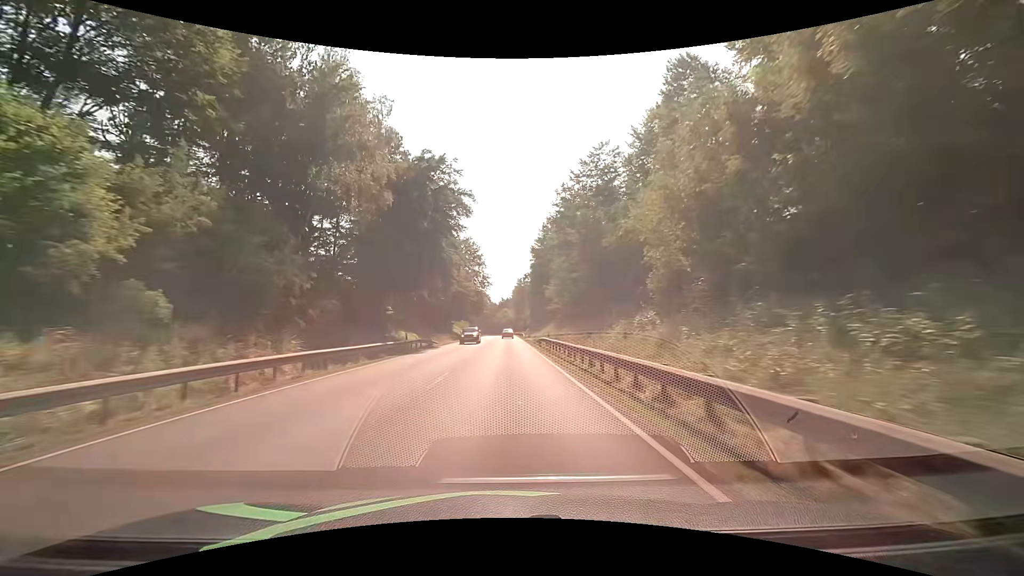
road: primary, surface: asphalt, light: Day
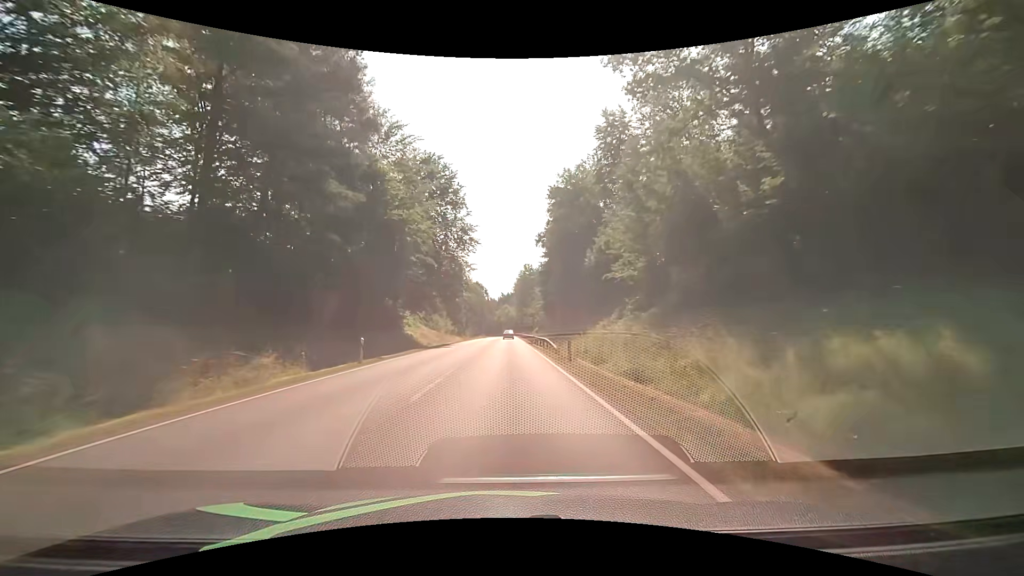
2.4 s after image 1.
(+0.1, +49.9) m; 0°
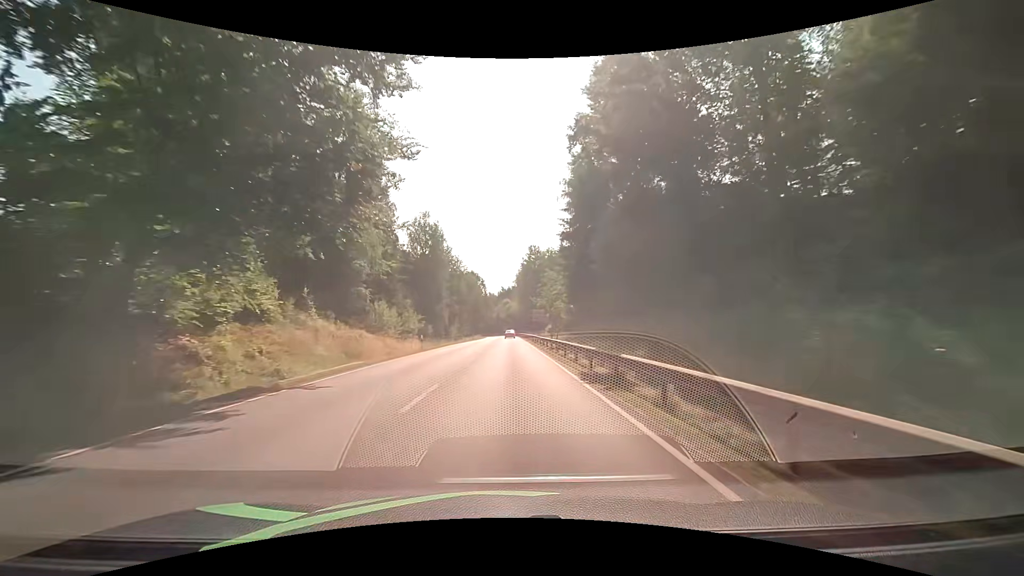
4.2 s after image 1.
(+0.2, +37.5) m; 0°
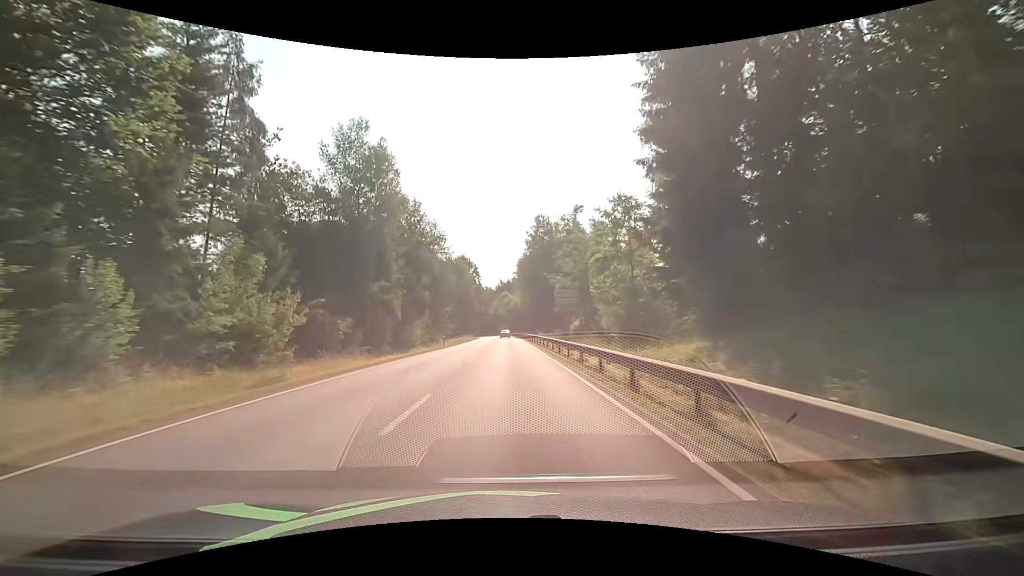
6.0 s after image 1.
(0.0, +37.6) m; 0°
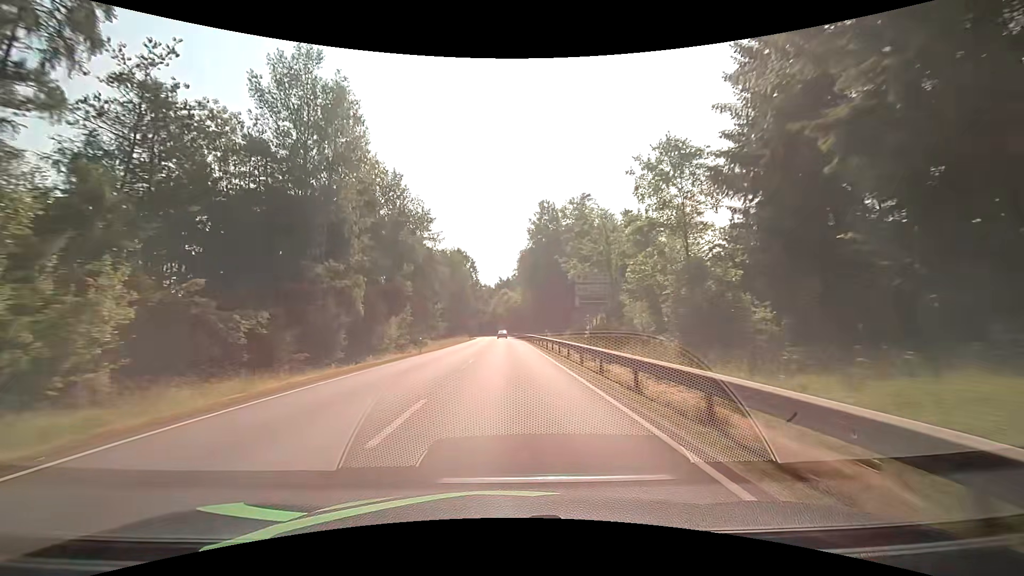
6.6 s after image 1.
(0.0, +12.6) m; 0°
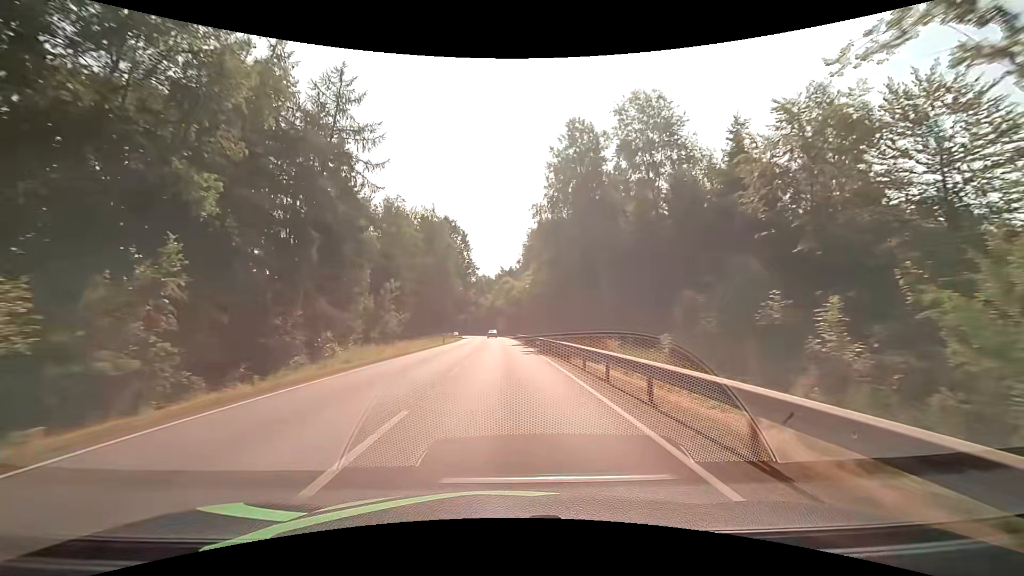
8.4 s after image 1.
(-0.1, +37.7) m; 0°
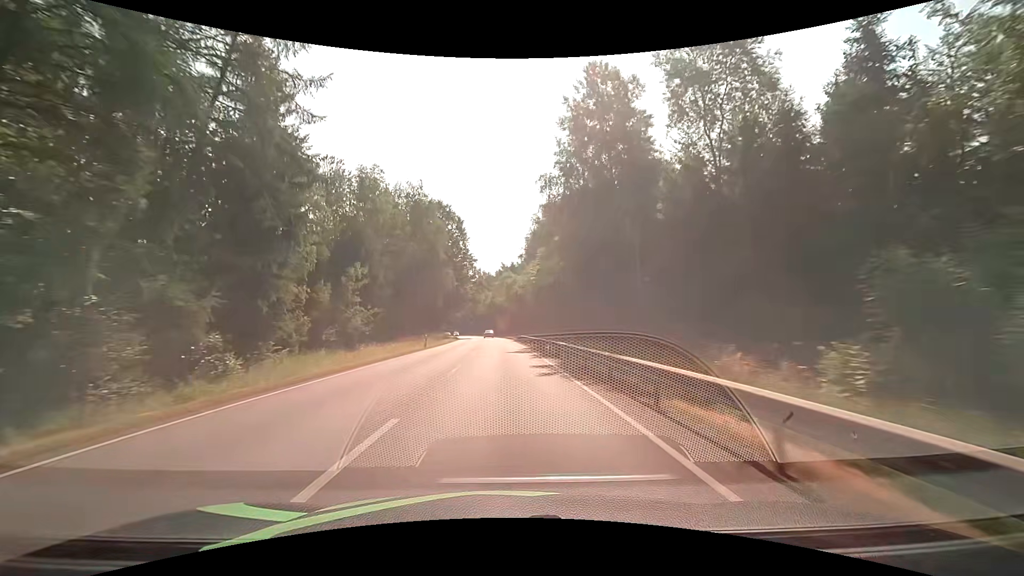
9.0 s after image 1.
(0.0, +12.6) m; 0°
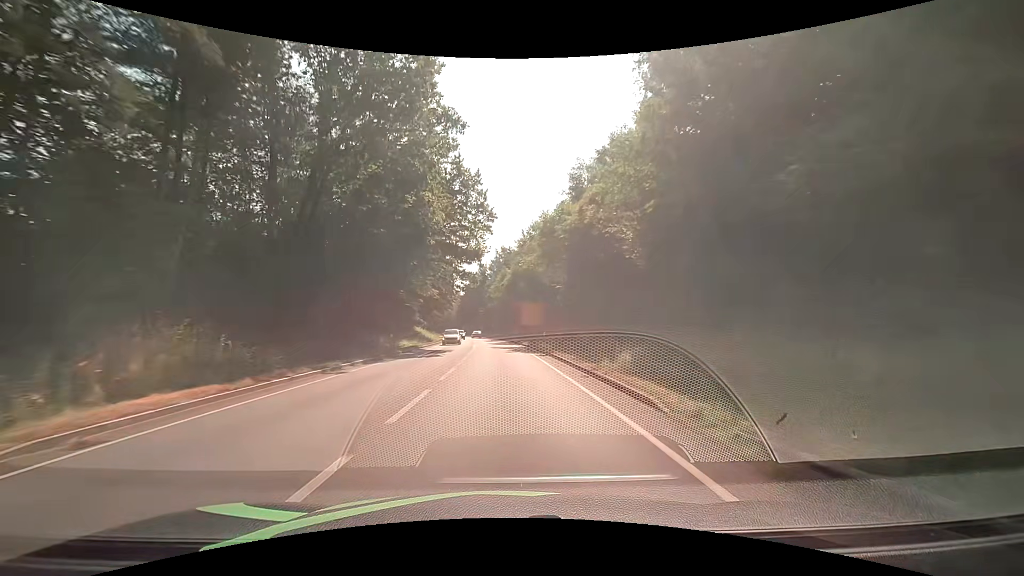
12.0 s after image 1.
(-1.1, +62.8) m; -3°
(0, +10) (0, +20) (0, +30) (-1, +40) (-1, +50) (-2, +60) (-3, +70) (-4, +80) (-5, +90) (-6, +100) m
